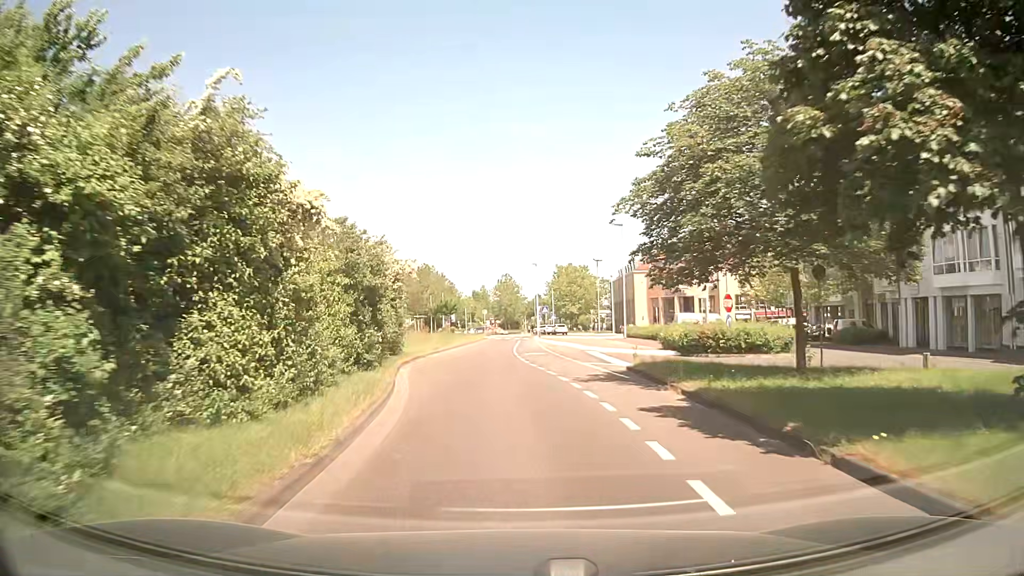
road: secondary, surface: asphalt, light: Day
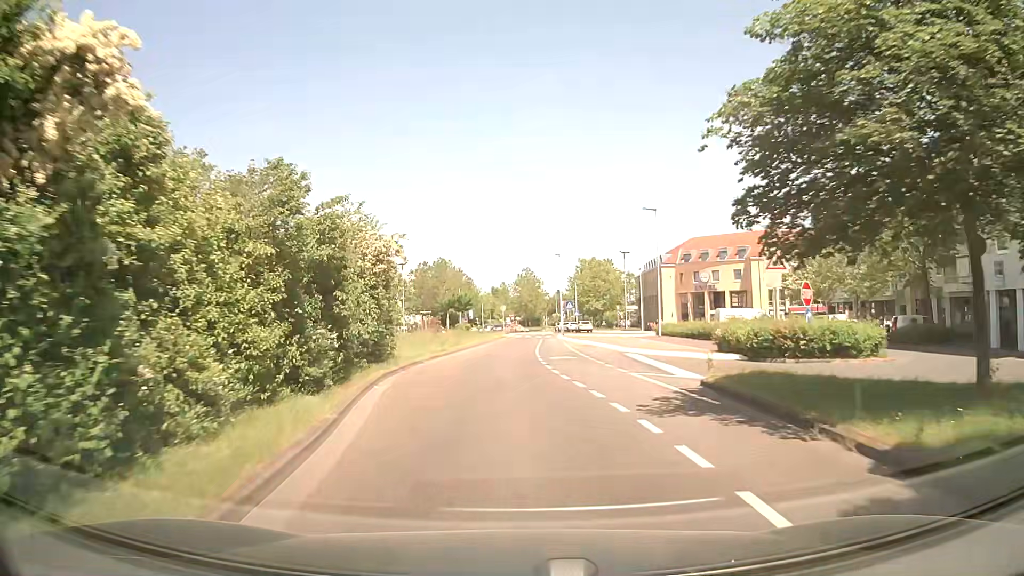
(-0.1, +6.5) m; -1°
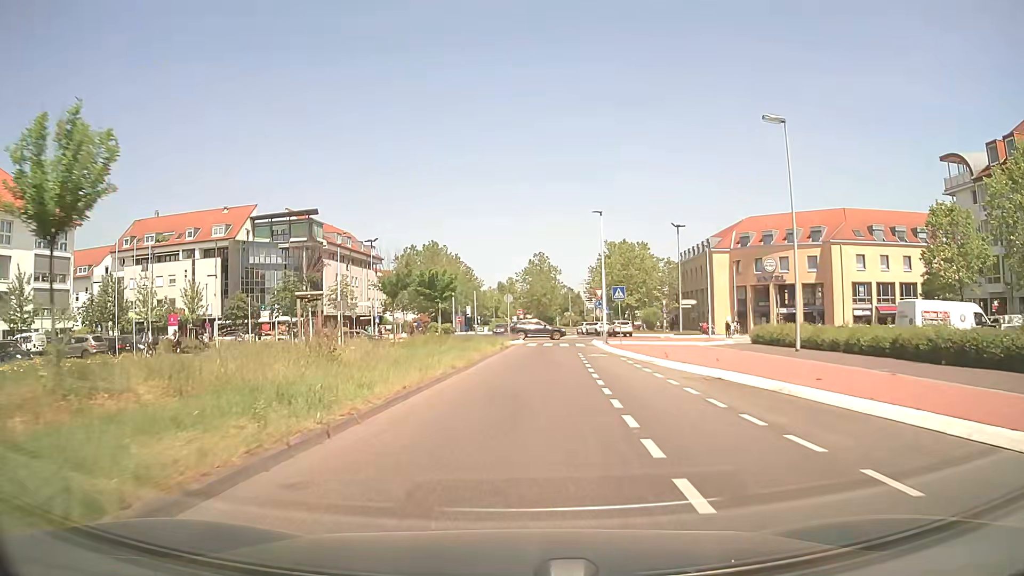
(-0.6, +25.4) m; -1°
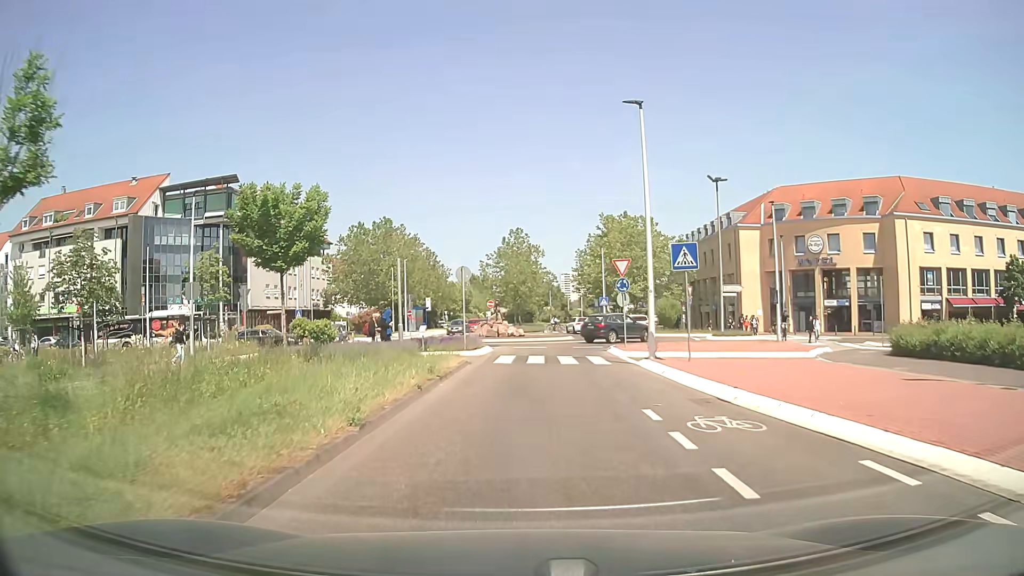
(+0.5, +19.6) m; +2°
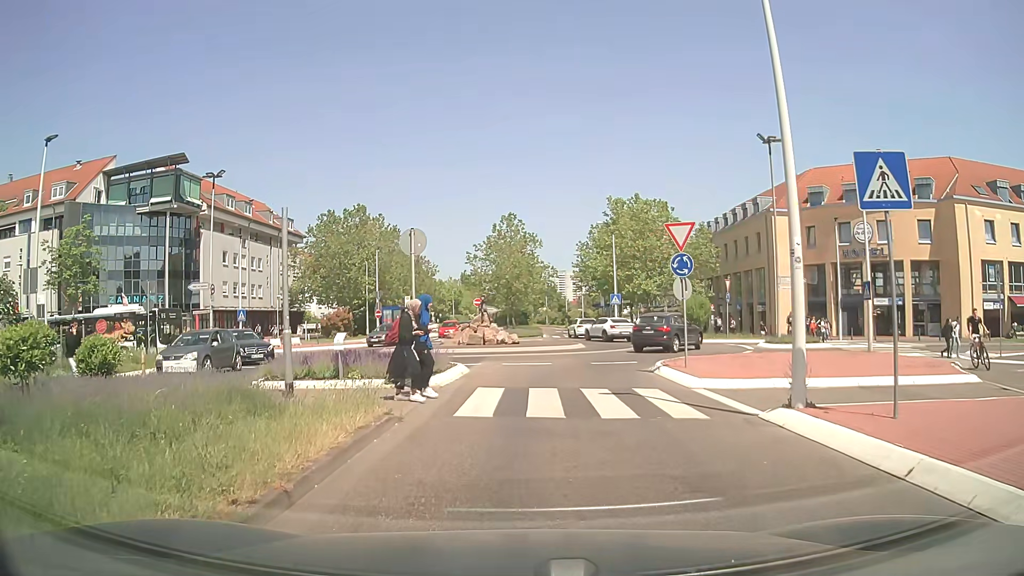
(+0.1, +10.6) m; +1°
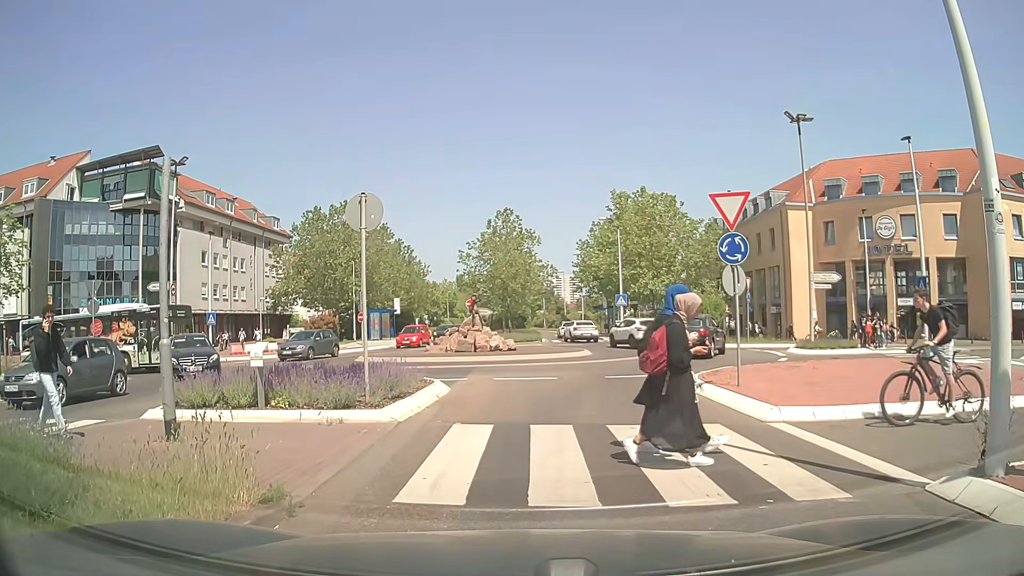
(0.0, +4.2) m; 0°
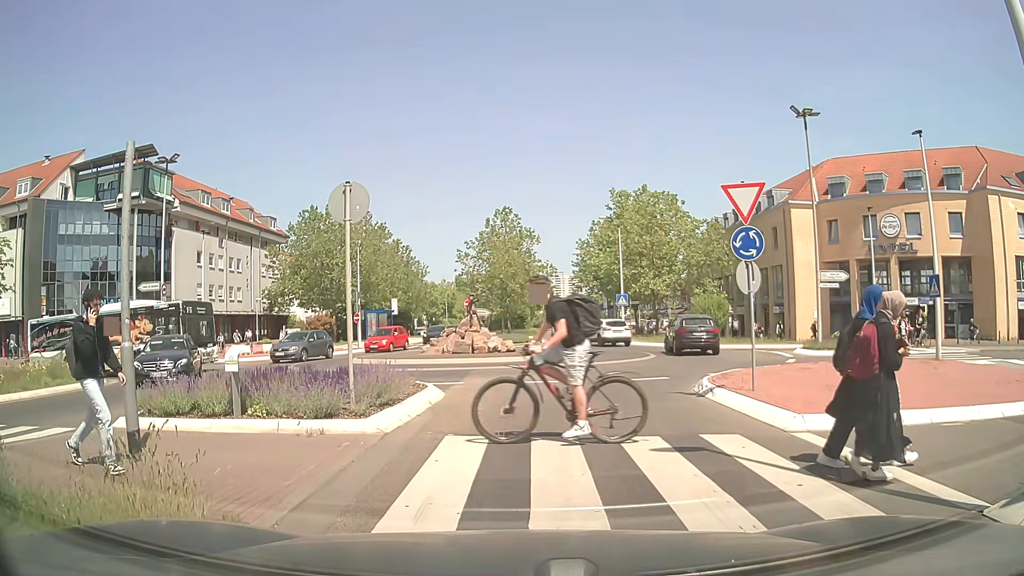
(0.0, +0.8) m; 0°
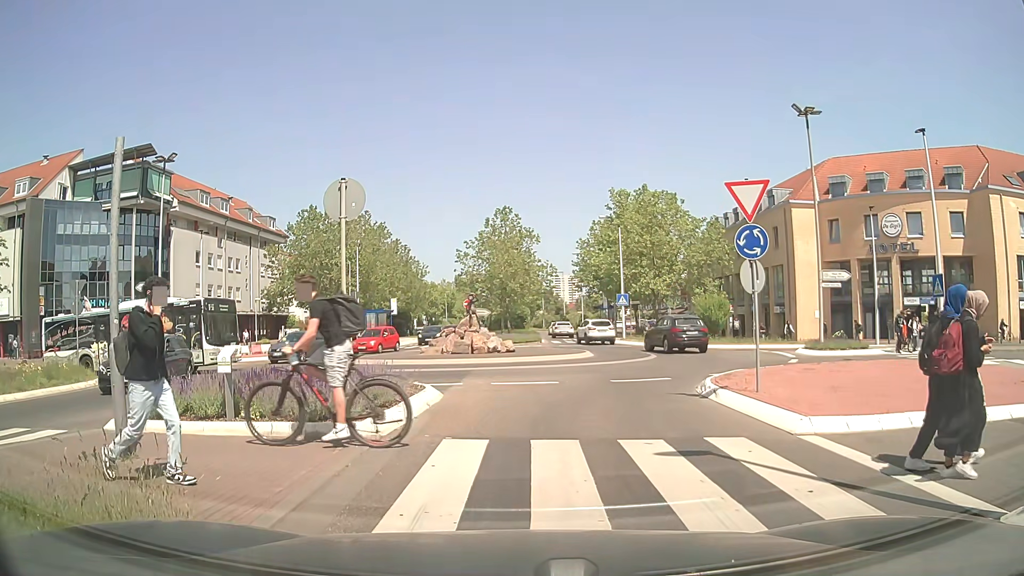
(0.0, +0.2) m; 0°
